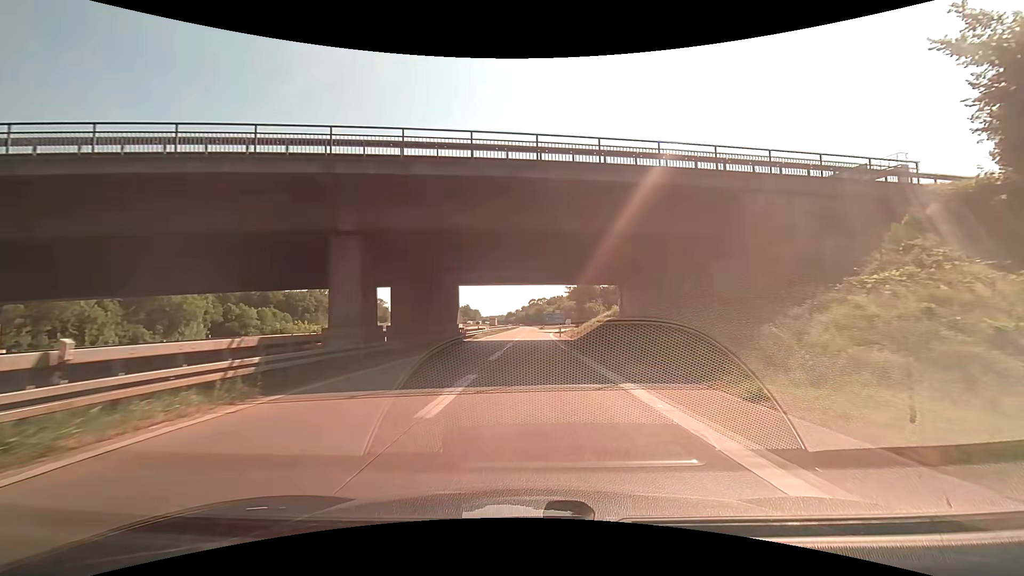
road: motorway_link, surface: asphalt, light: Day
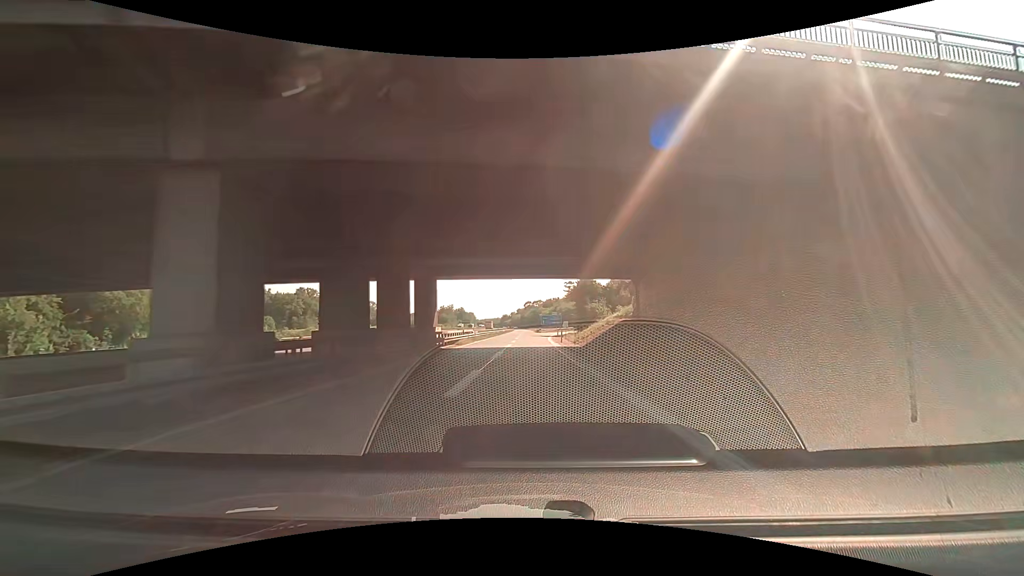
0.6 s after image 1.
(+0.1, +9.0) m; +1°
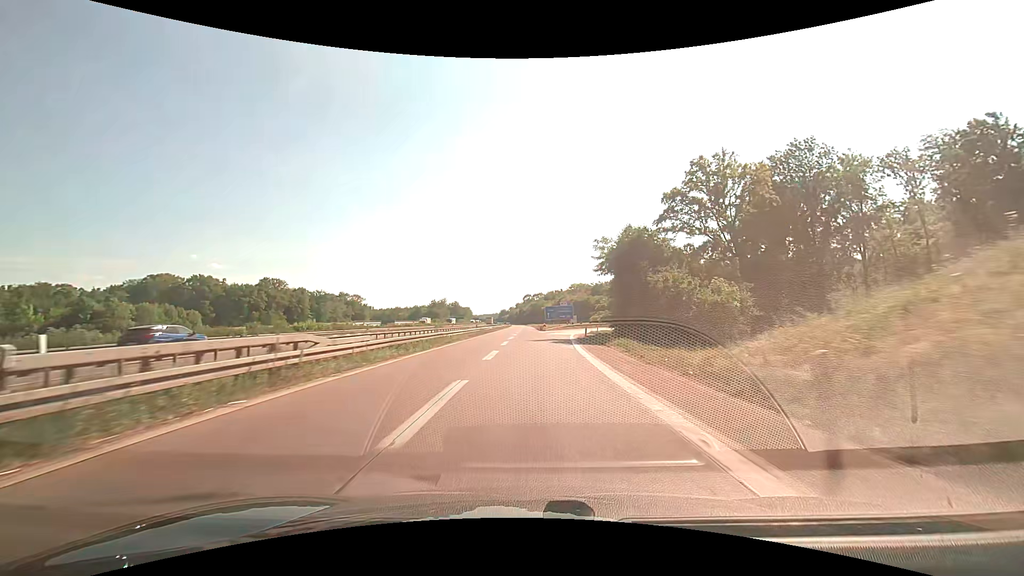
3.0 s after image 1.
(+0.4, +40.1) m; 0°
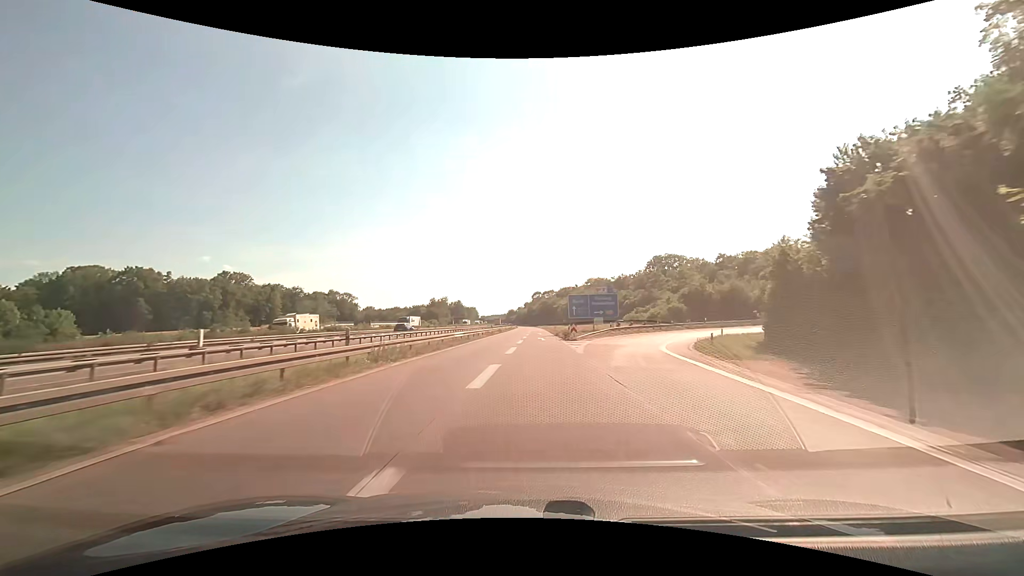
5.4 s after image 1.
(-0.2, +43.7) m; -1°
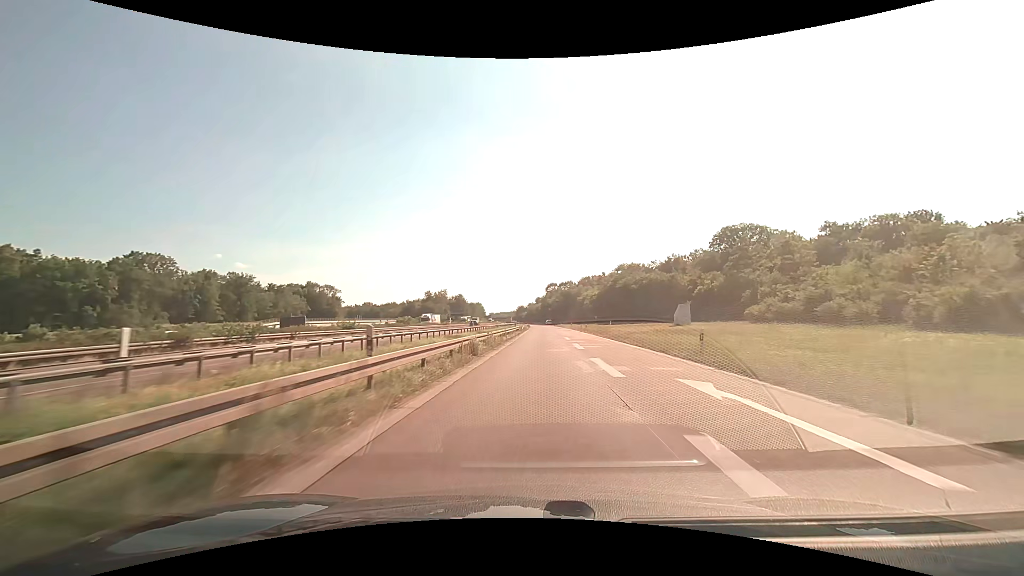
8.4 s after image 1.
(-2.0, +58.9) m; -1°
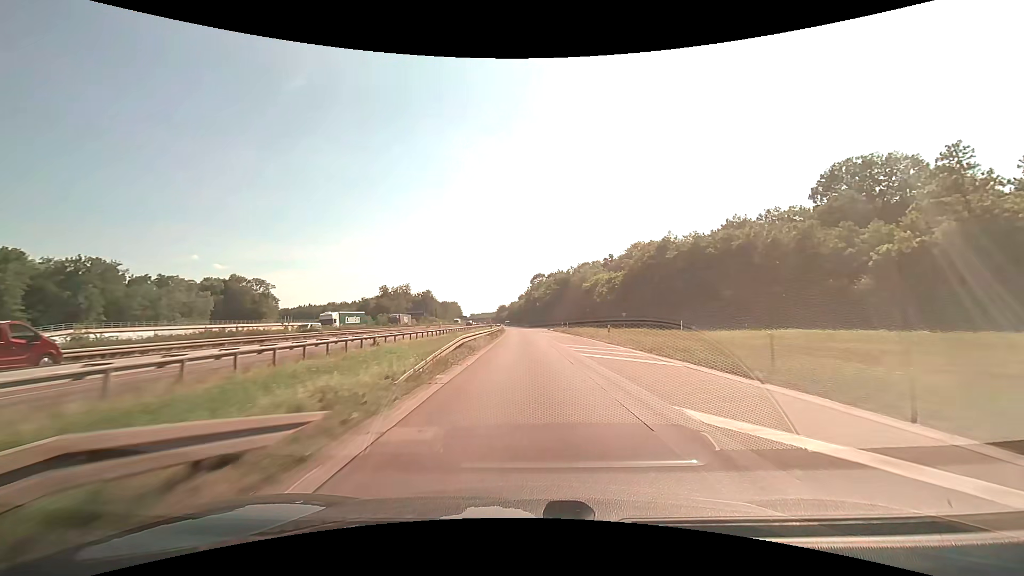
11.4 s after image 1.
(+1.5, +62.6) m; +2°
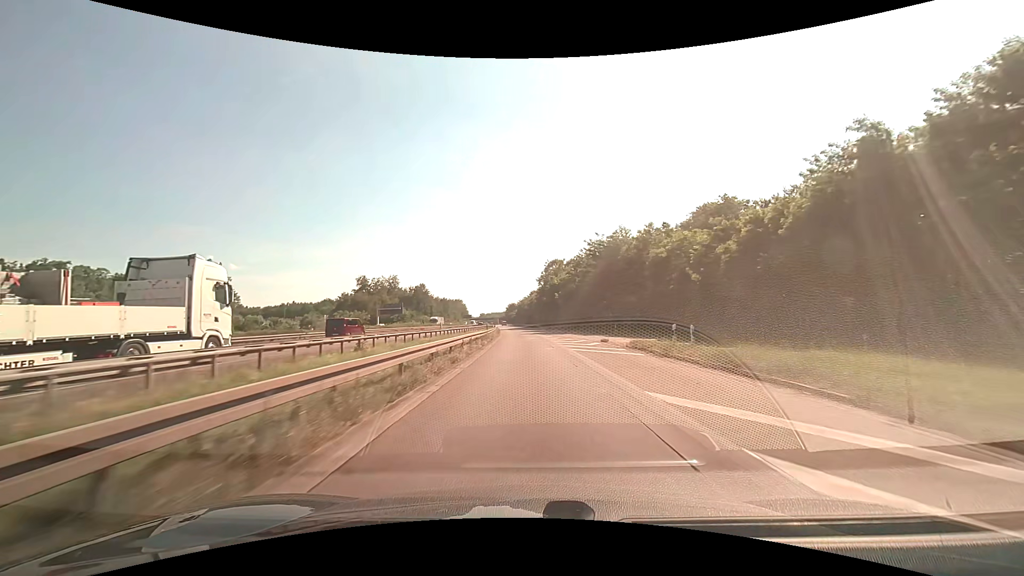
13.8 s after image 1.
(-0.7, +51.4) m; -1°
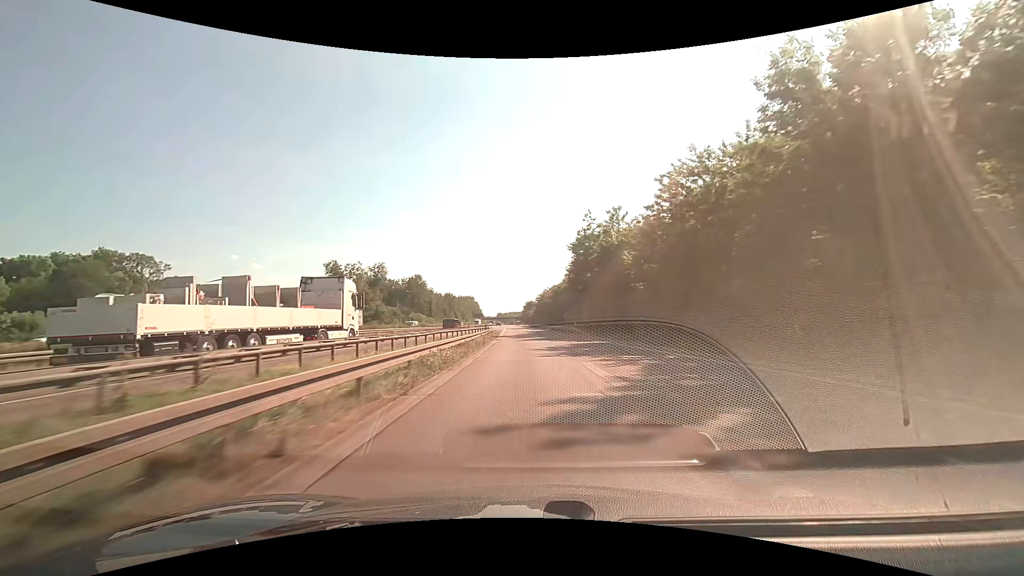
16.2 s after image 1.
(-0.9, +50.7) m; -2°
(0, +10) (0, +20) (0, +30) (-1, +40) (-1, +50) (-1, +60) (-1, +70) (-2, +80) (-2, +90) (-2, +100) m
